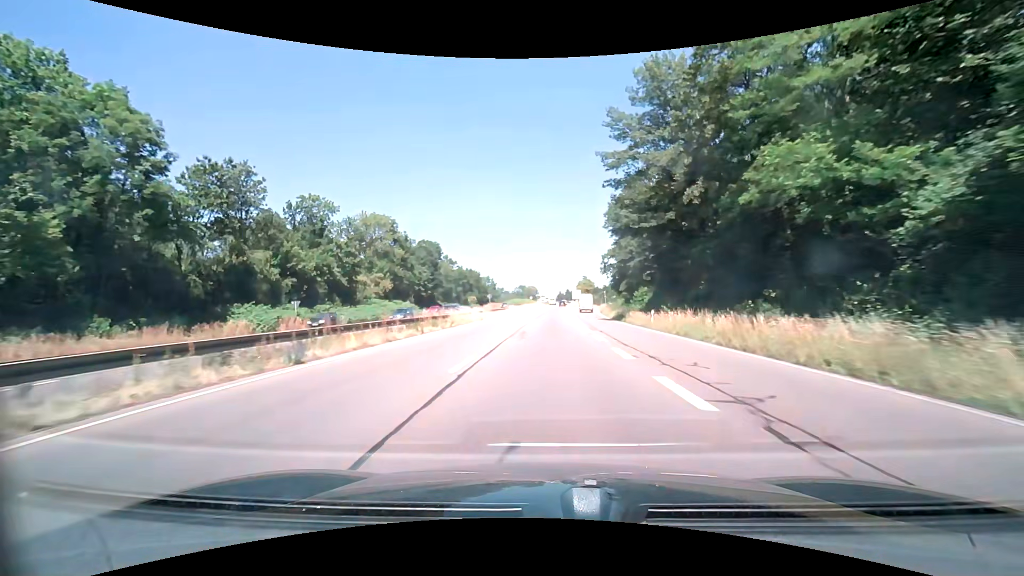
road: trunk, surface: asphalt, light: Day
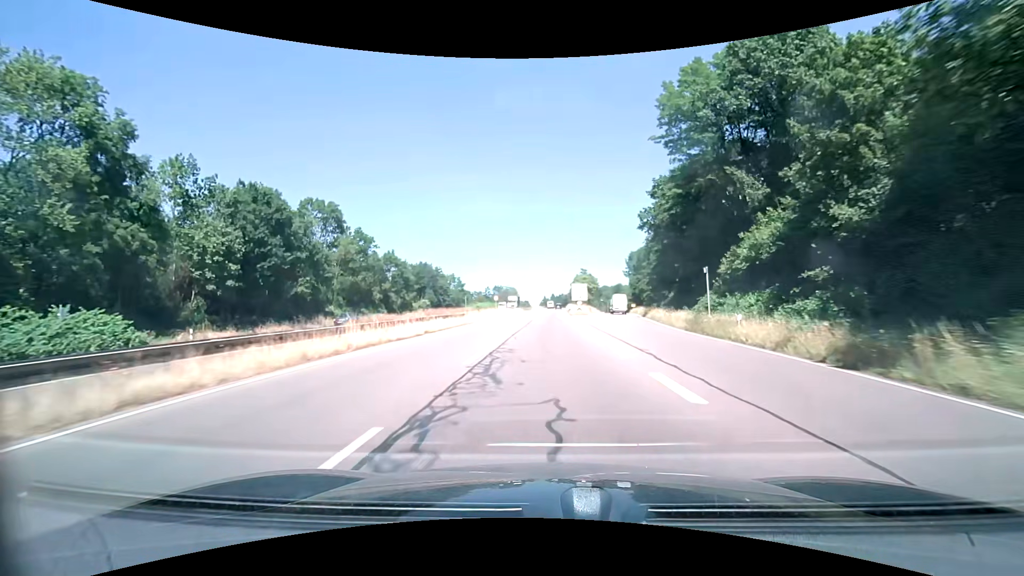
(+1.3, +61.2) m; +3°
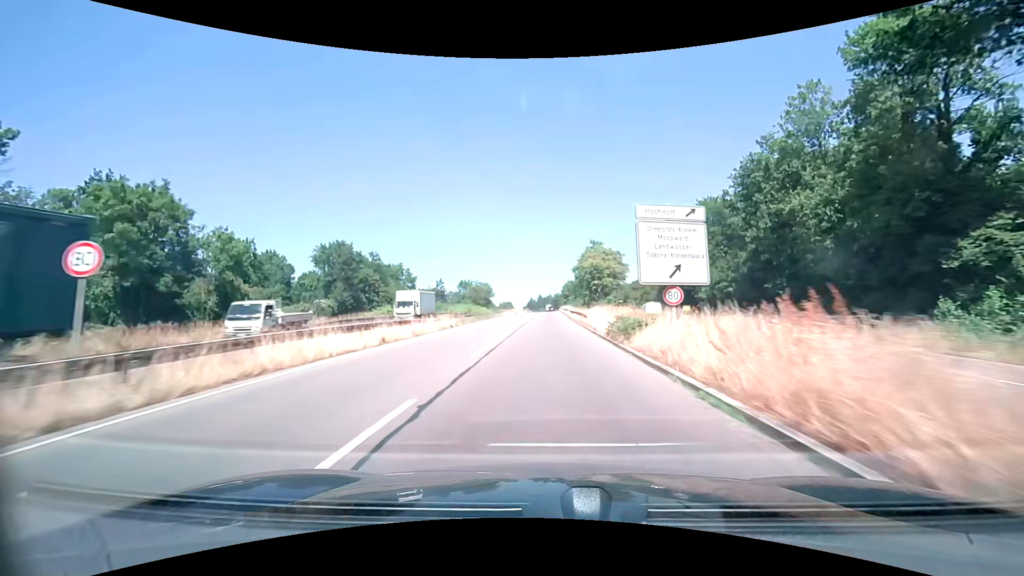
(+0.3, +61.2) m; +1°
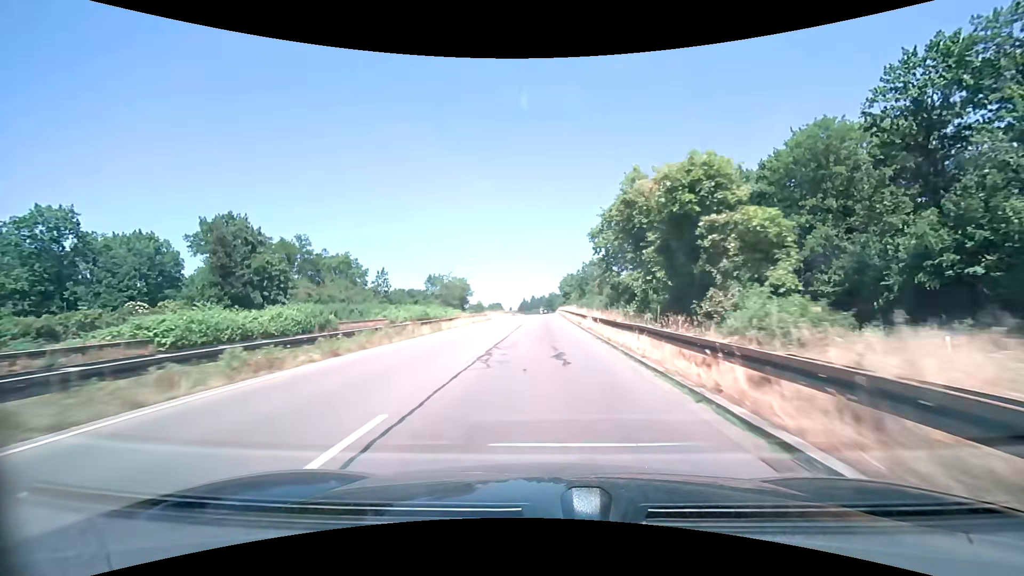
(+0.2, +36.8) m; +1°
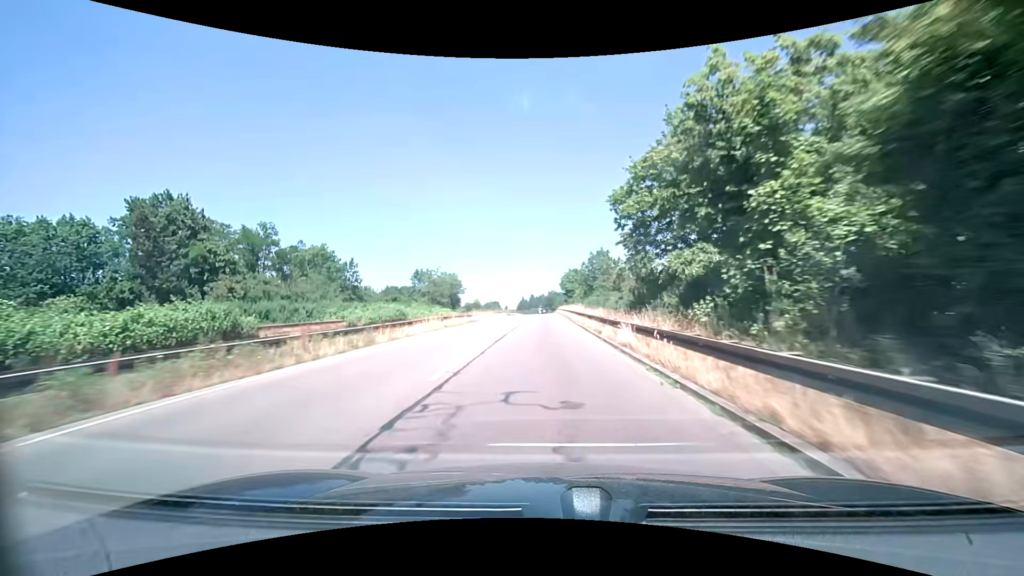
(0.0, +12.3) m; 0°
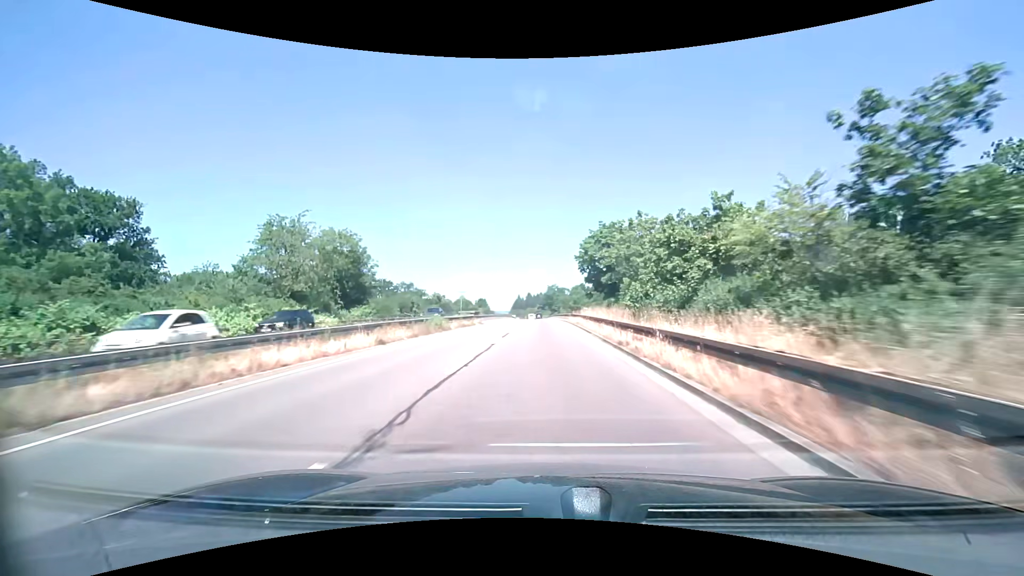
(-0.1, +61.6) m; 0°
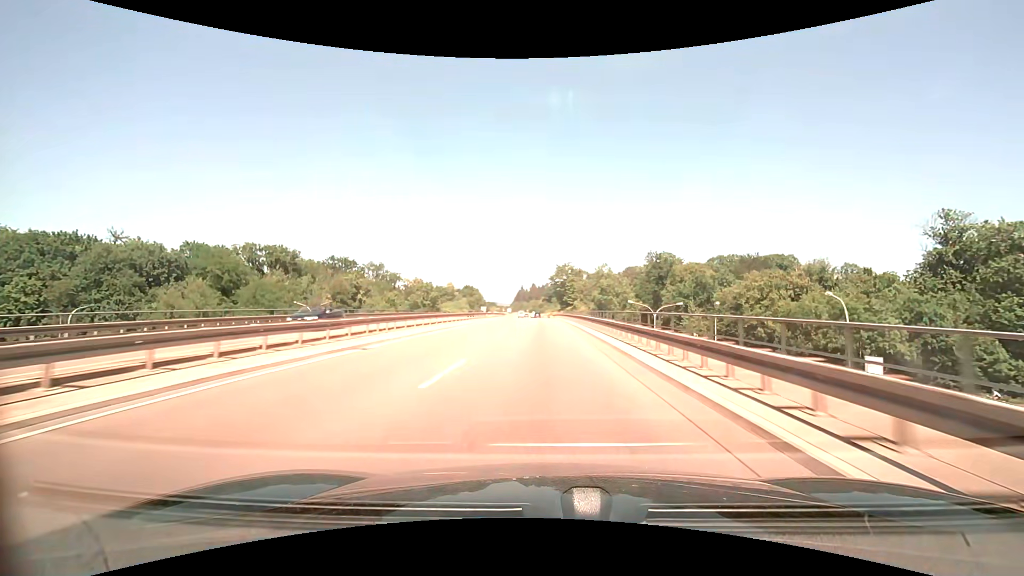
(-0.2, +61.9) m; -1°
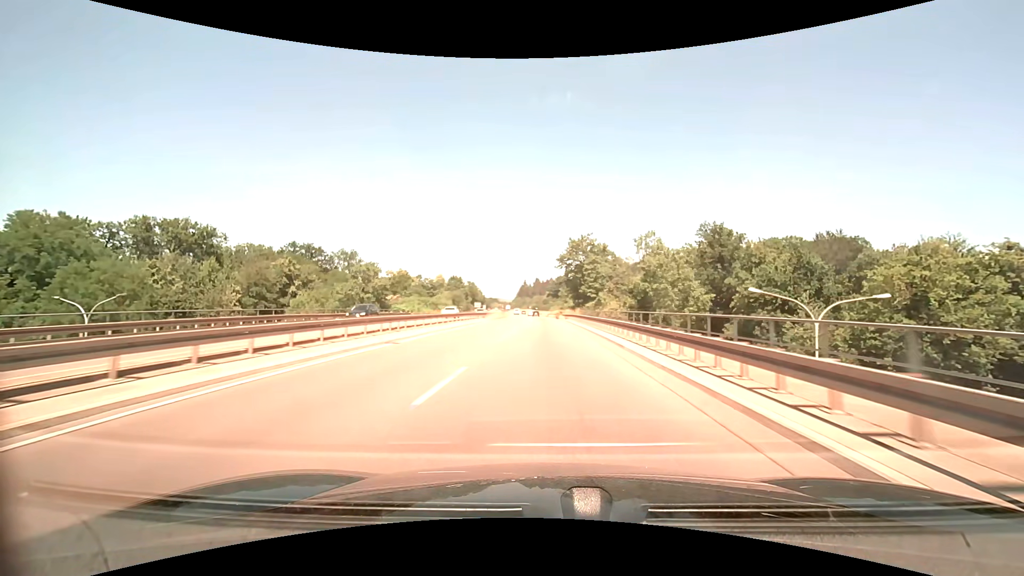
(-0.2, +37.3) m; -1°
(0, +10) (0, +20) (0, +30) (0, +40) (0, +50) (0, +60) (0, +70) (0, +80) (-1, +90) (-1, +100) m
